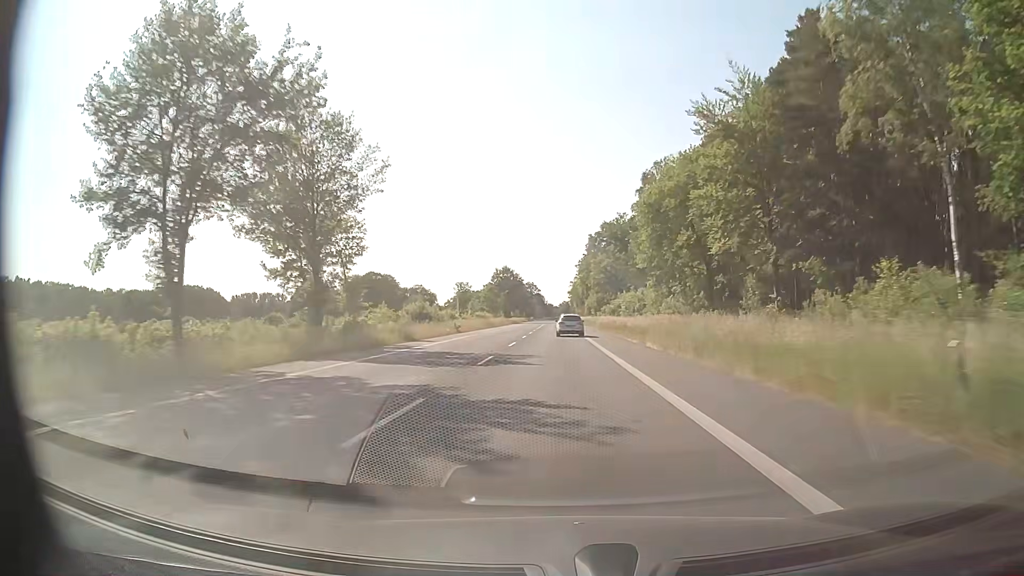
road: secondary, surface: asphalt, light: Day
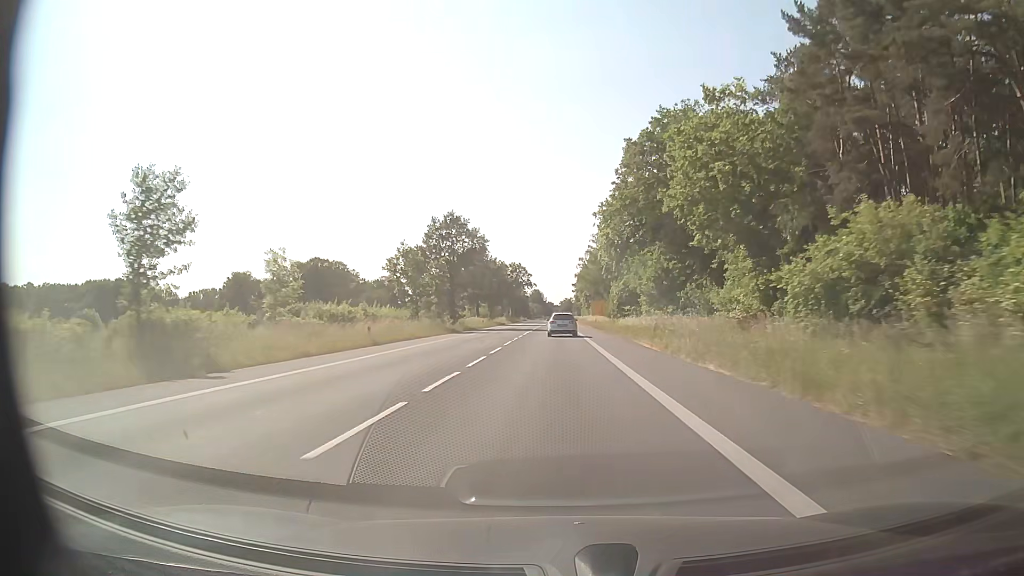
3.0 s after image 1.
(-0.2, +75.6) m; 0°
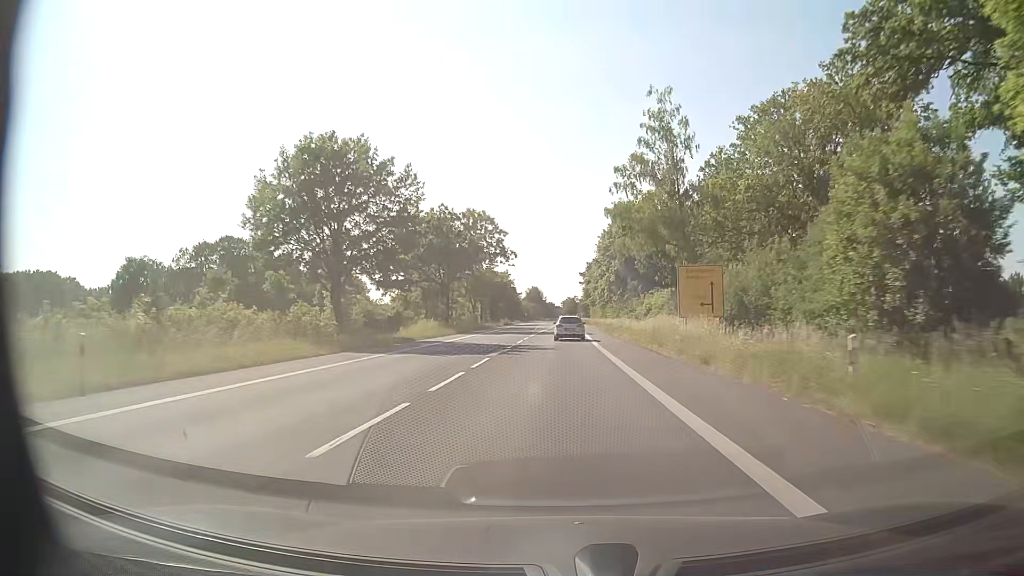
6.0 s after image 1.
(-0.2, +71.3) m; 0°
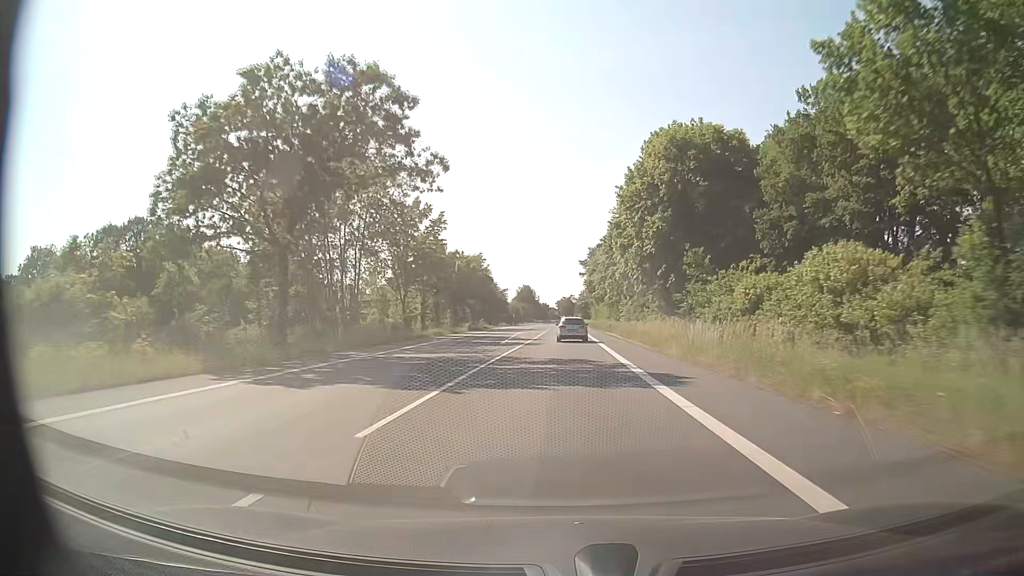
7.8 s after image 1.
(+0.3, +41.4) m; +1°
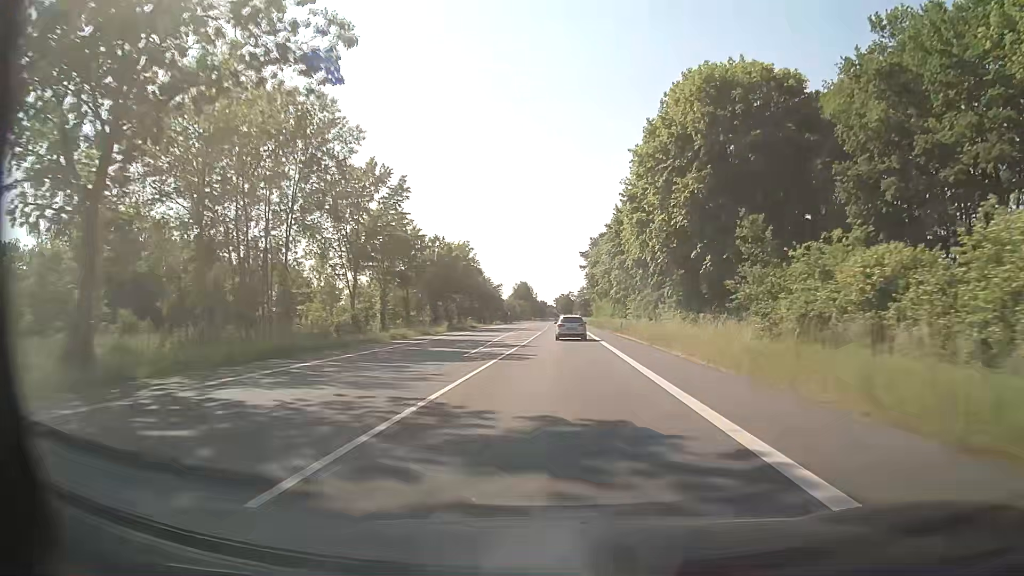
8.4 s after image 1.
(0.0, +13.7) m; 0°
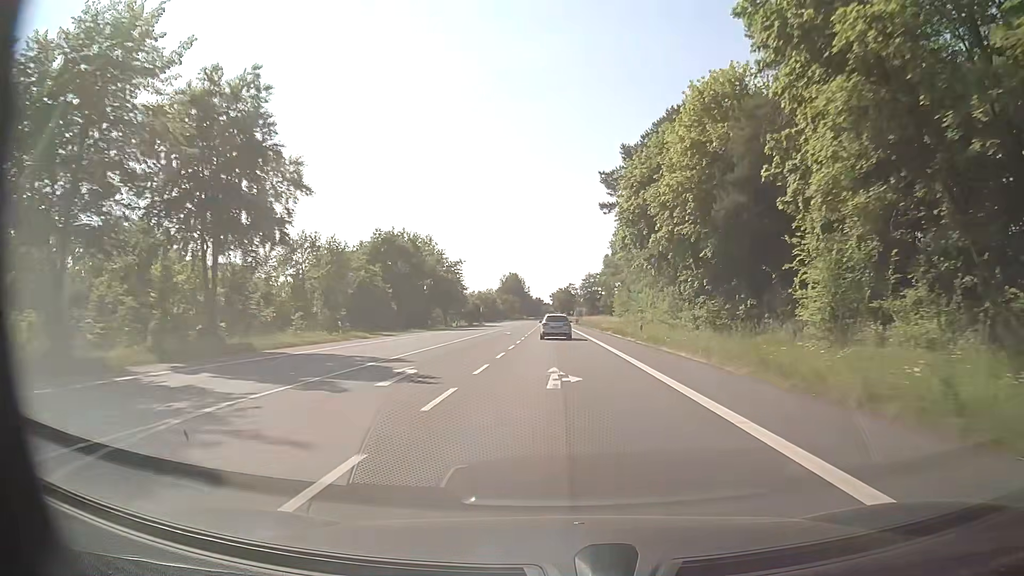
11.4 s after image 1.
(+0.3, +67.9) m; 0°
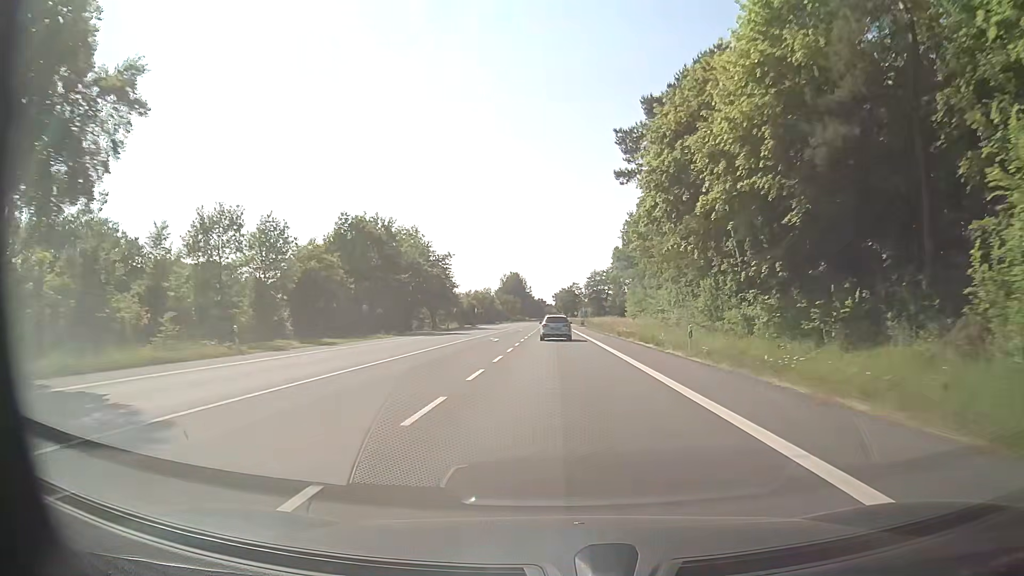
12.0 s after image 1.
(0.0, +13.4) m; 0°
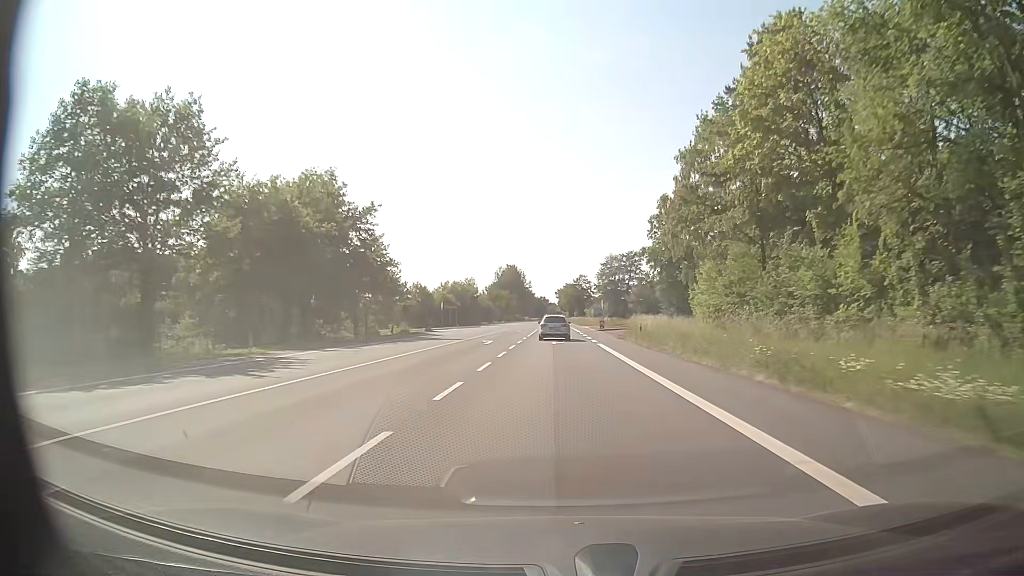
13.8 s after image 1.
(-0.3, +40.1) m; -1°
(0, +10) (0, +20) (0, +30) (0, +40) (0, +50) (0, +60) (0, +70) (0, +80) (0, +90) (0, +100) m
